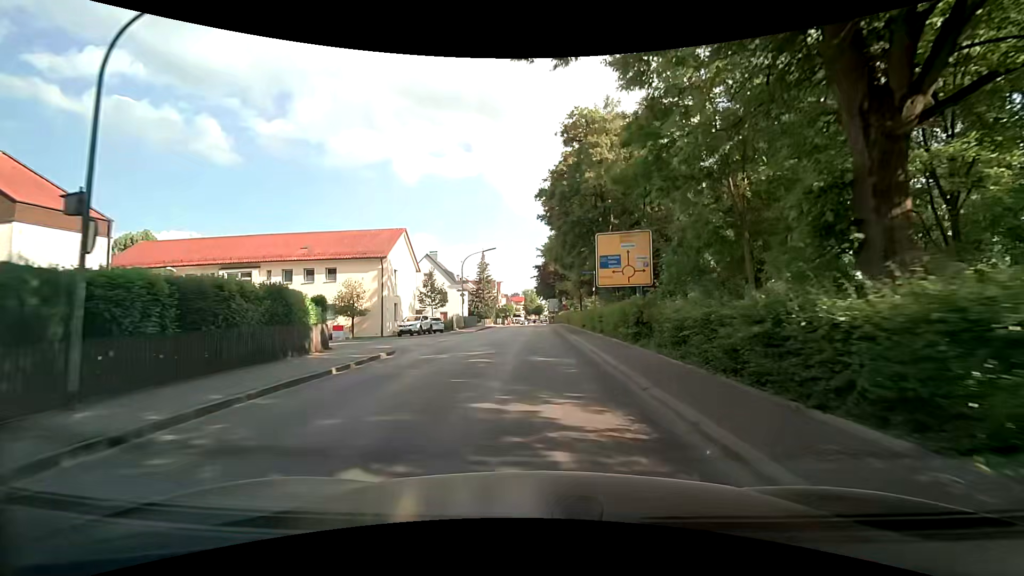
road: secondary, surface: asphalt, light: Day
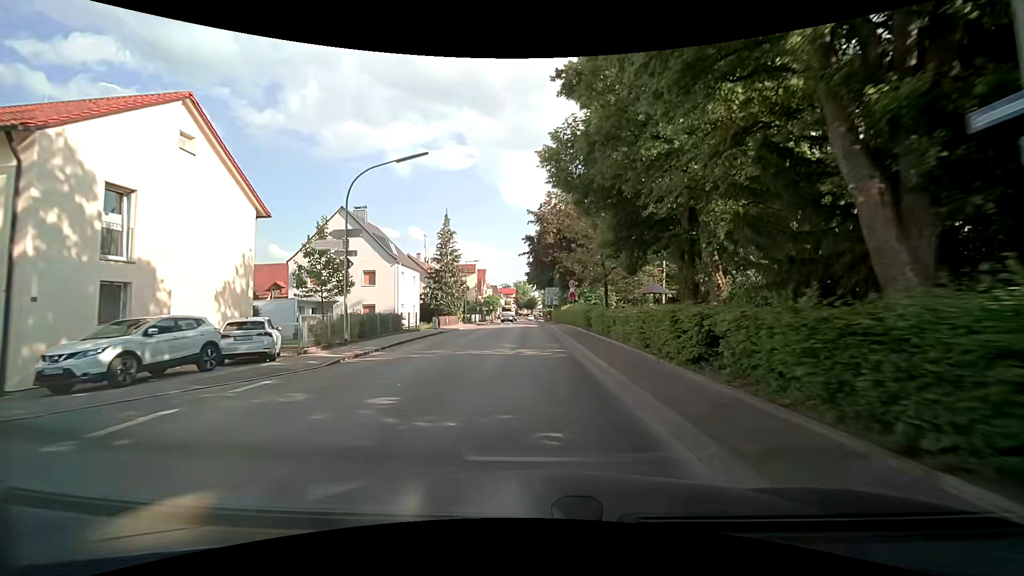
(+0.1, +27.0) m; 0°
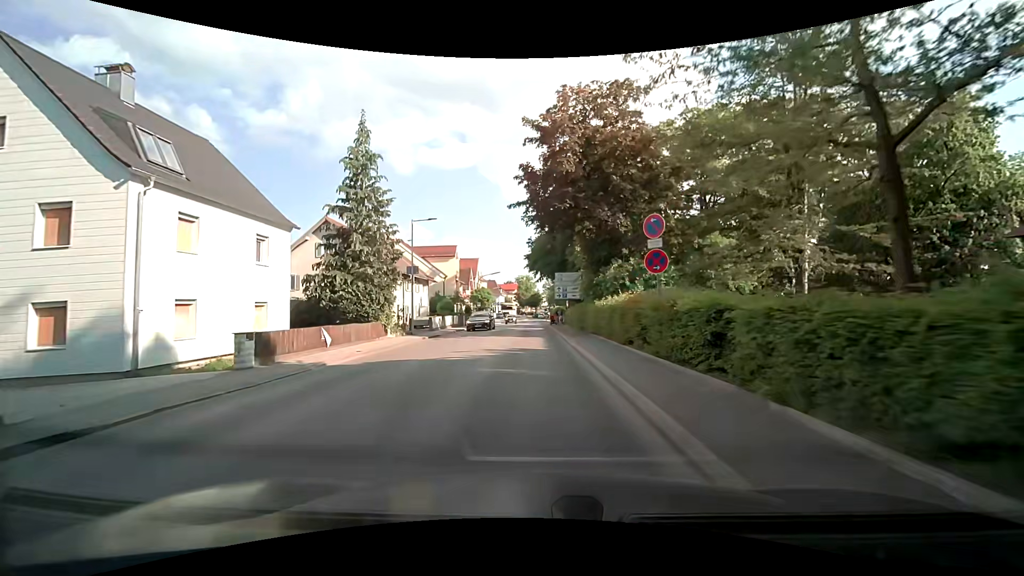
(-0.1, +25.9) m; 0°
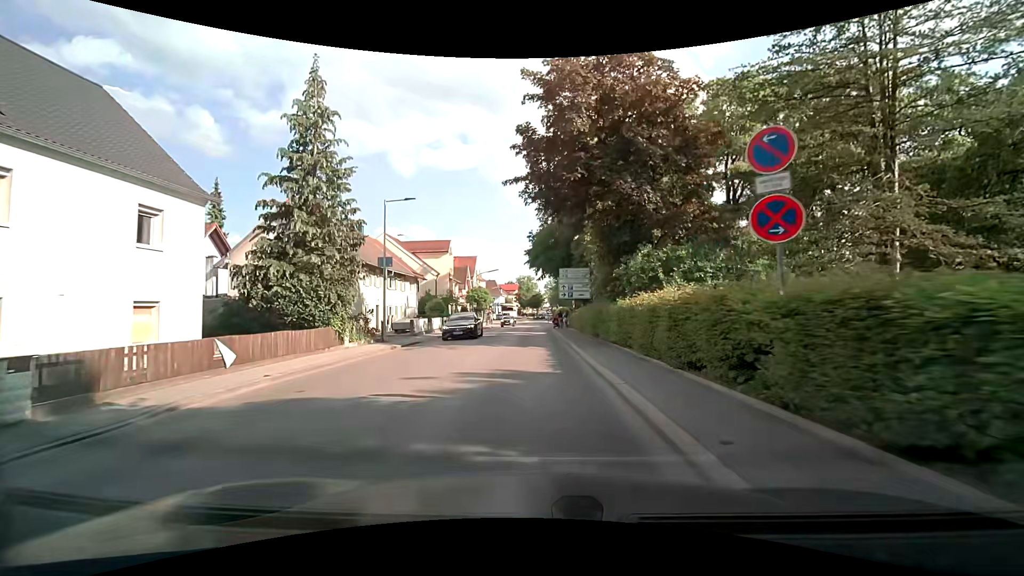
(0.0, +6.0) m; 0°
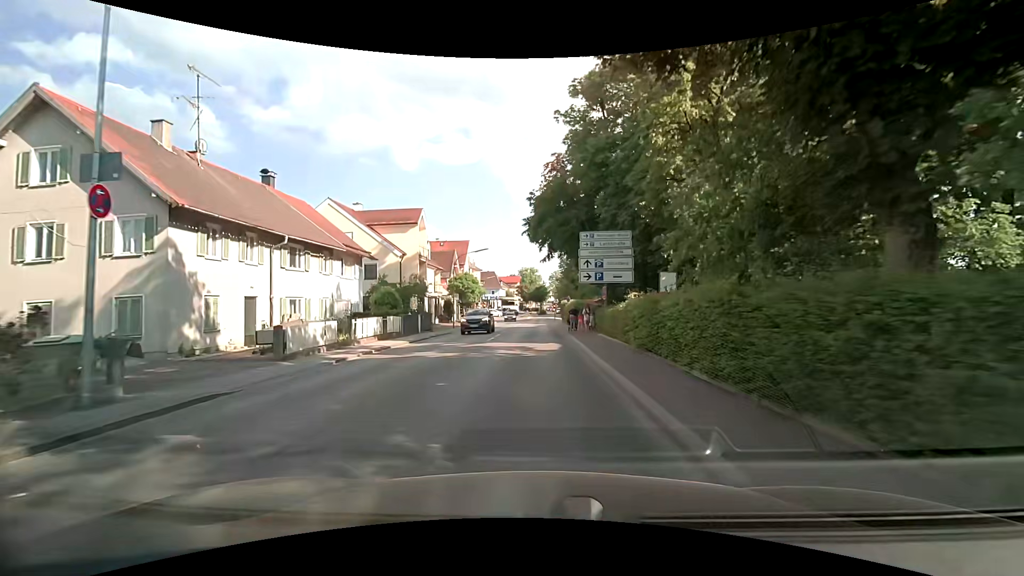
(-0.2, +16.8) m; -1°
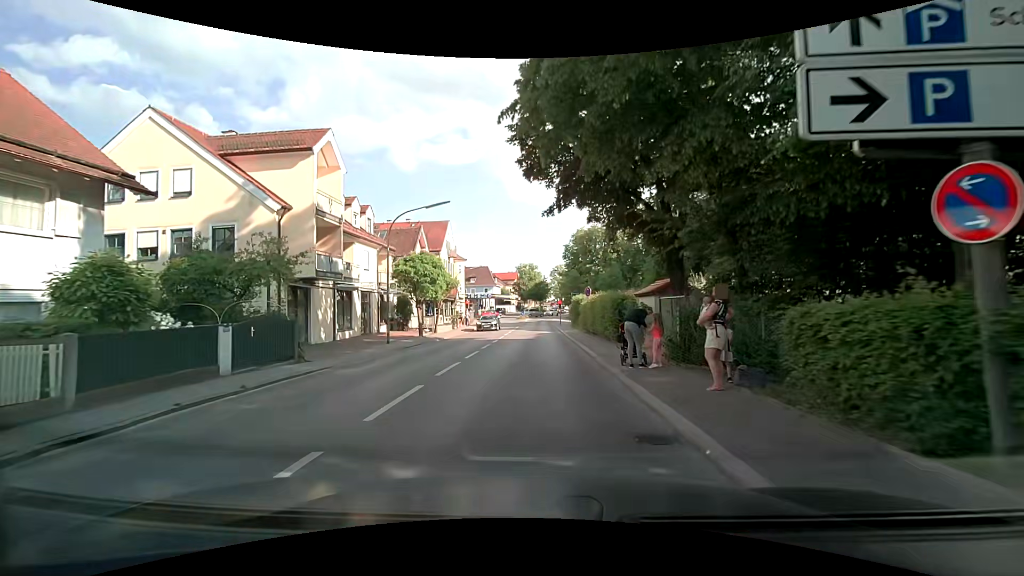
(+0.1, +20.0) m; 0°
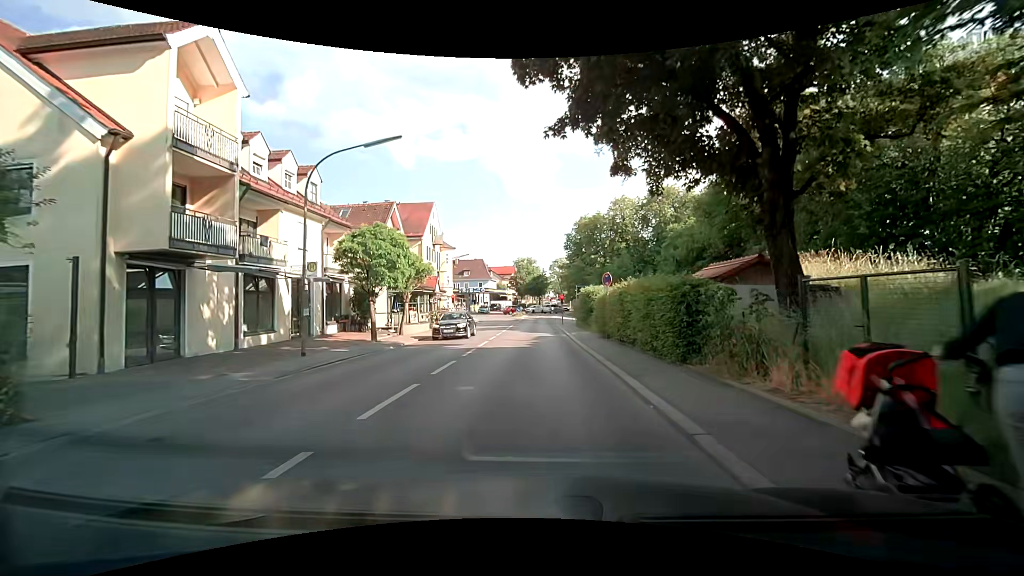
(0.0, +9.1) m; +1°
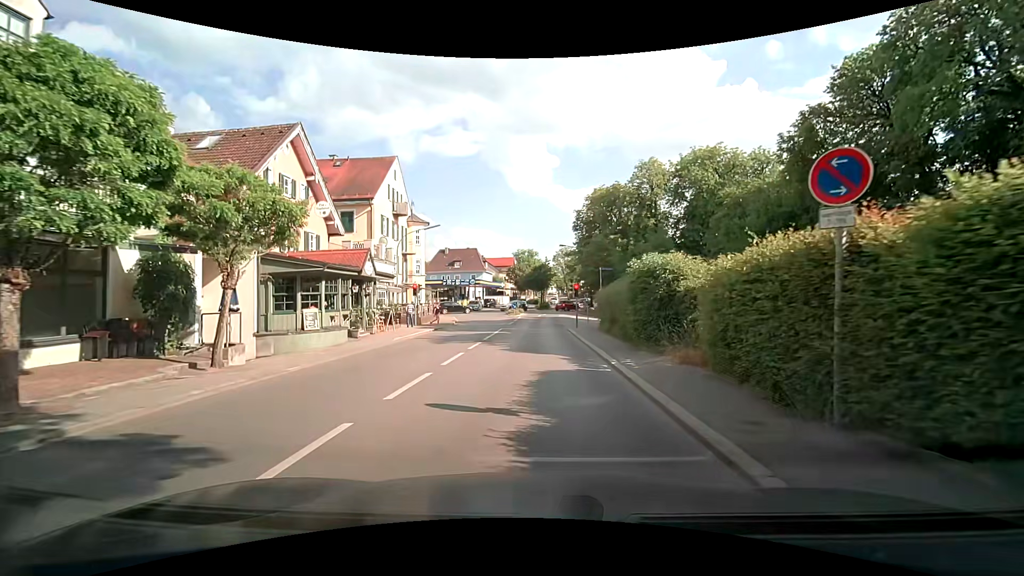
(-0.3, +16.6) m; -1°
